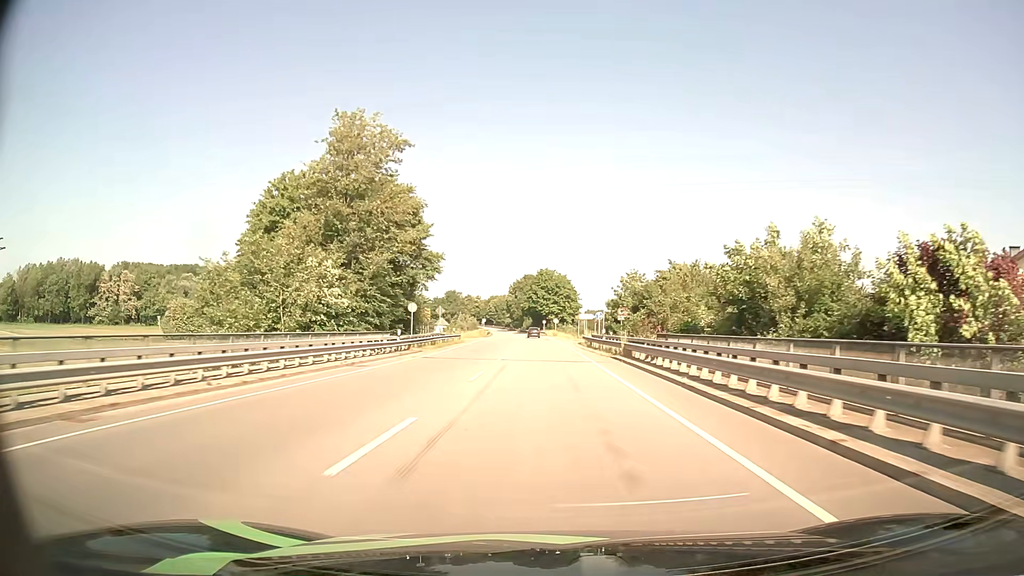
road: primary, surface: asphalt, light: Day
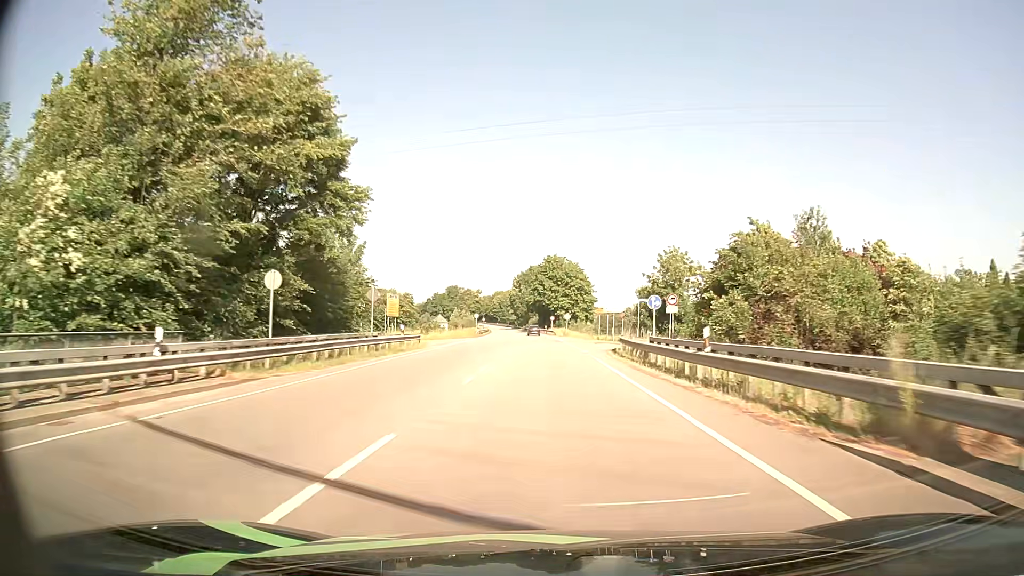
(-0.2, +24.3) m; -1°
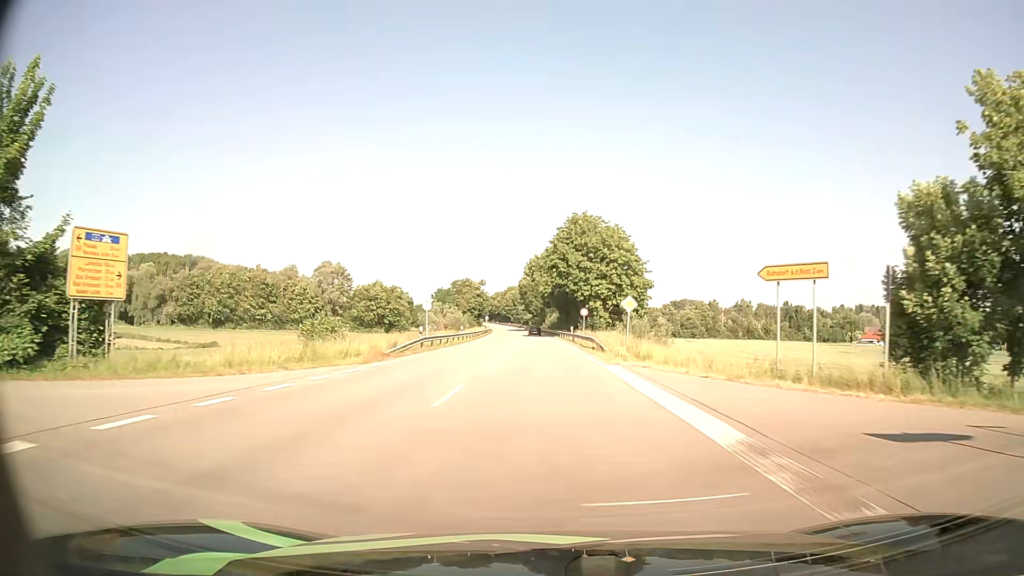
(-0.6, +49.1) m; -2°
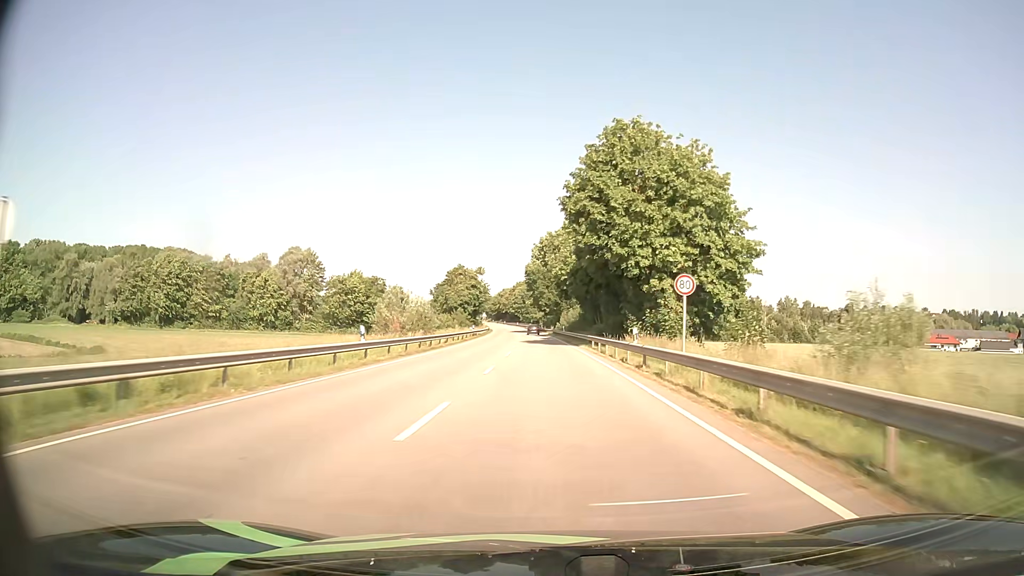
(-0.4, +37.4) m; -1°
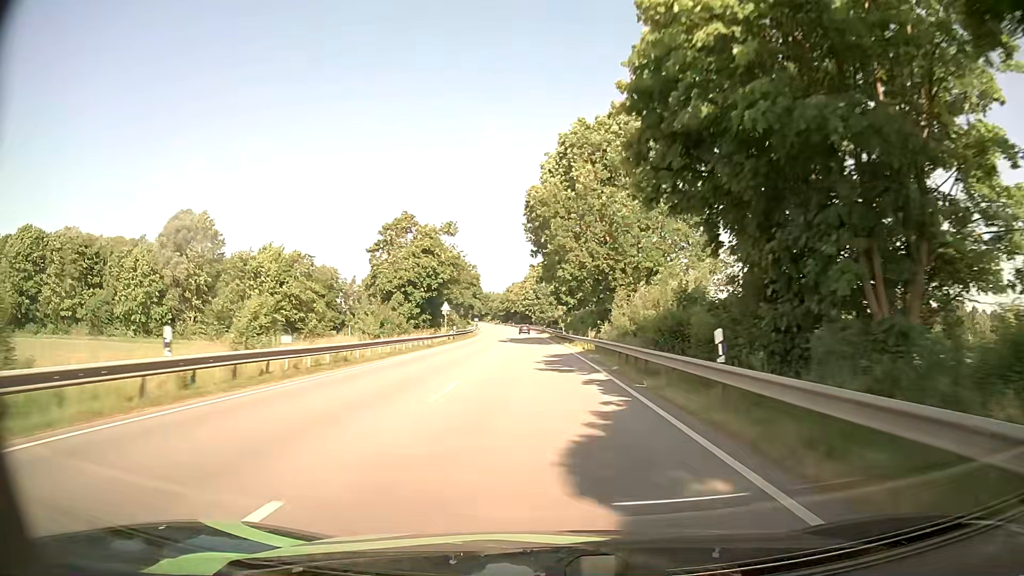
(-0.7, +63.3) m; -2°
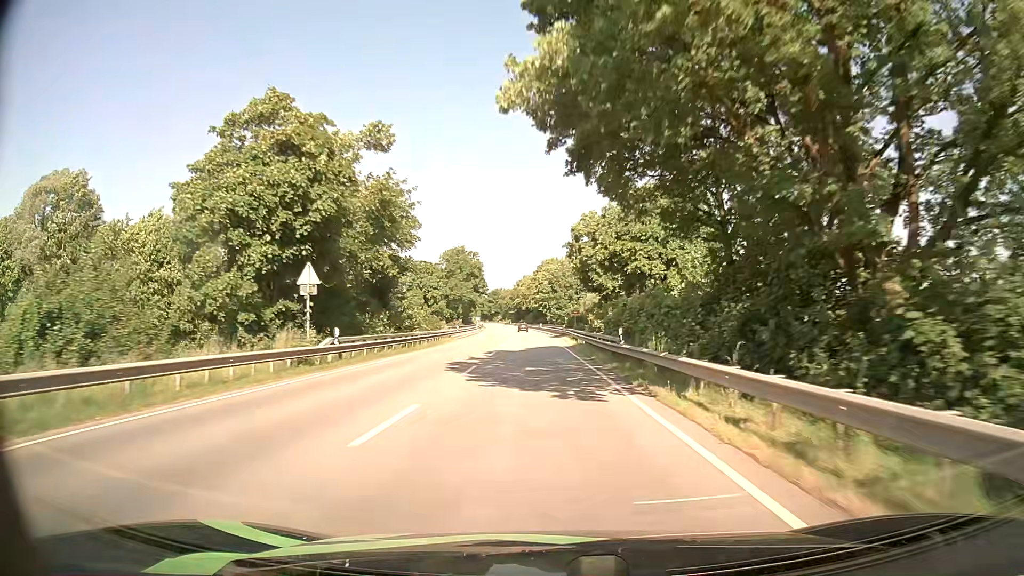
(-0.3, +38.4) m; -1°
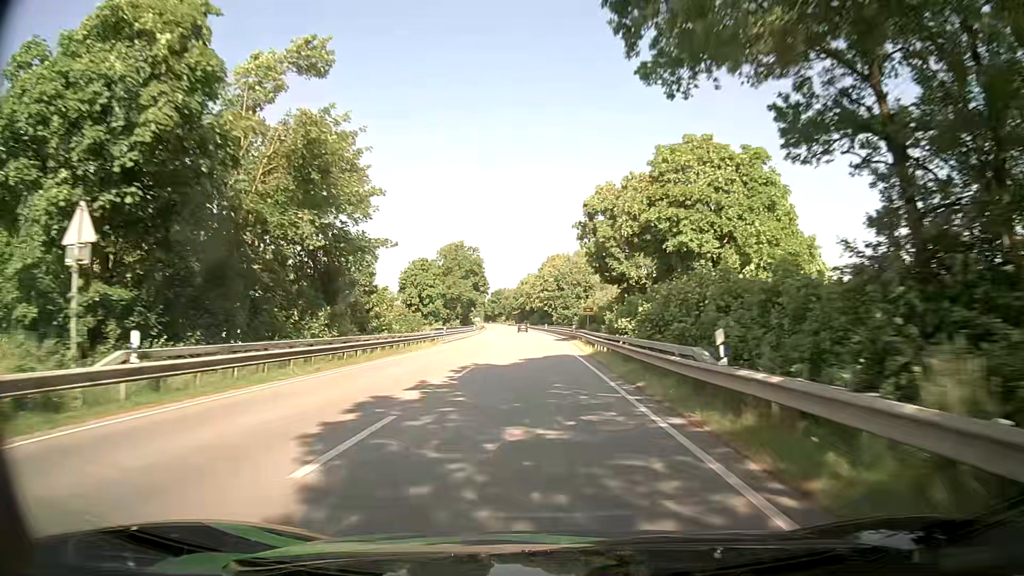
(-0.1, +12.9) m; -1°
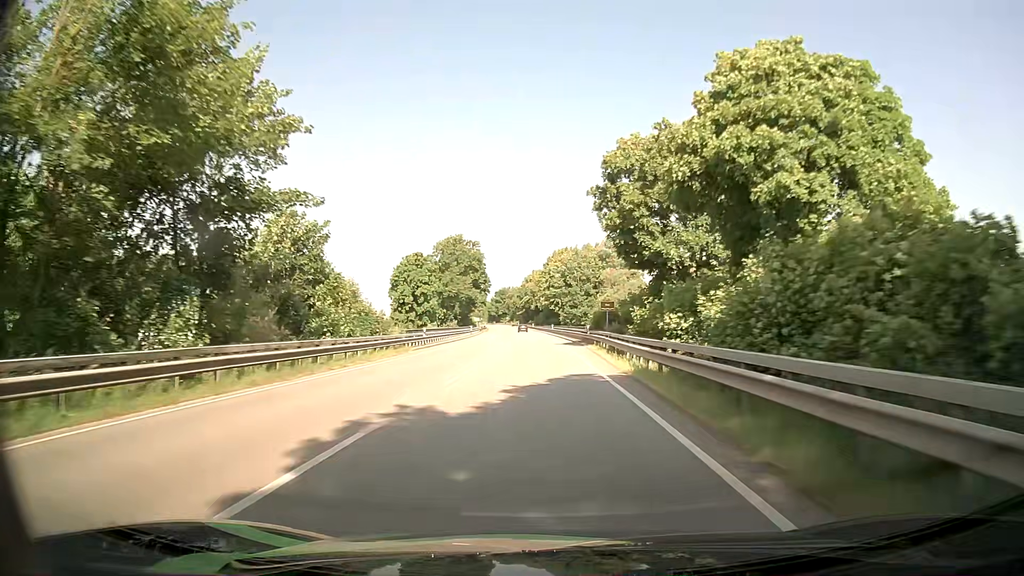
(0.0, +12.9) m; 0°
(0, +10) (0, +20) (-1, +30) (-1, +40) (-2, +50) (-2, +60) (-3, +70) (-3, +80) (-4, +90) (-5, +100) m
